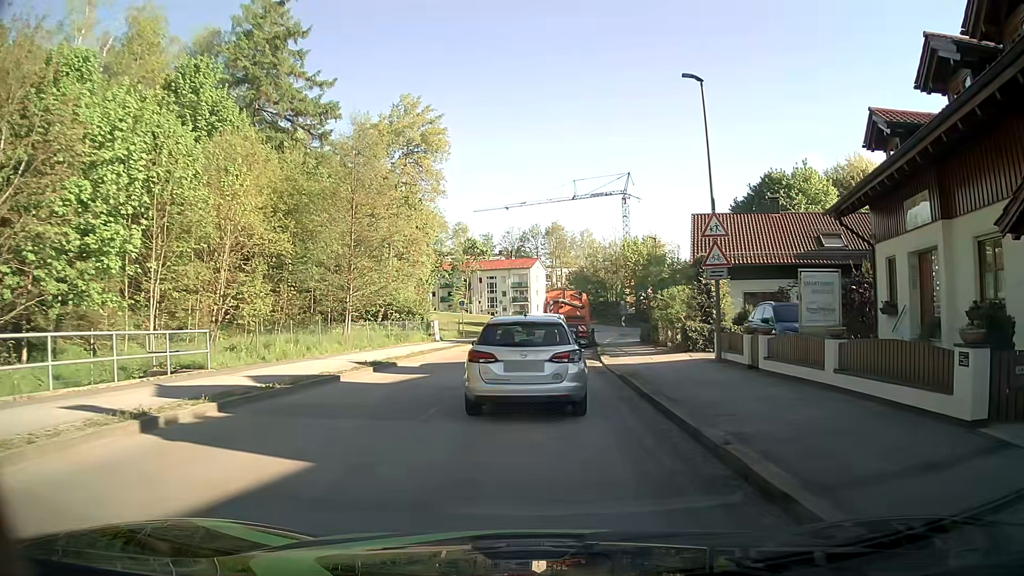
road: unclassified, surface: asphalt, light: Day
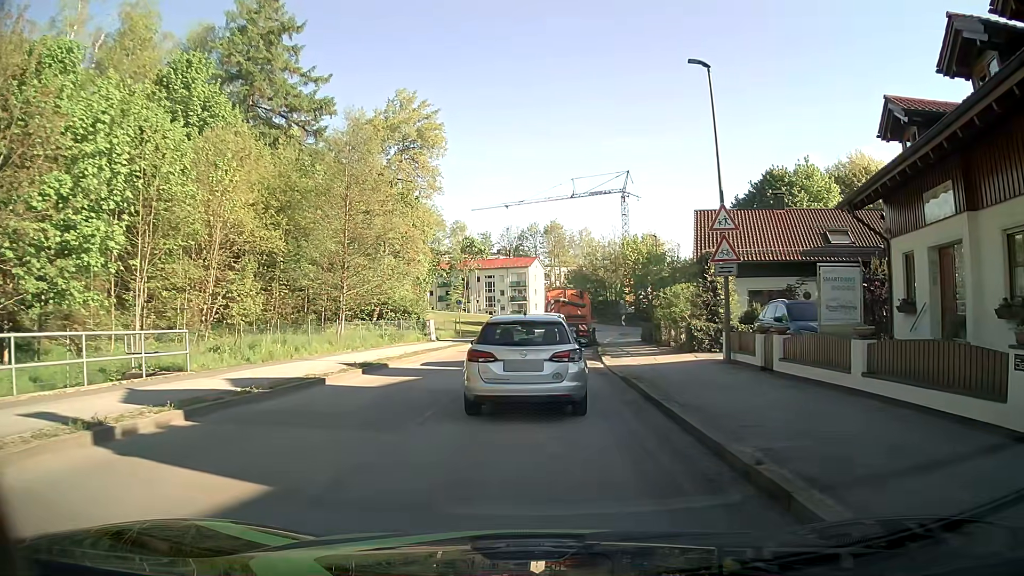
(0.0, +1.1) m; +2°
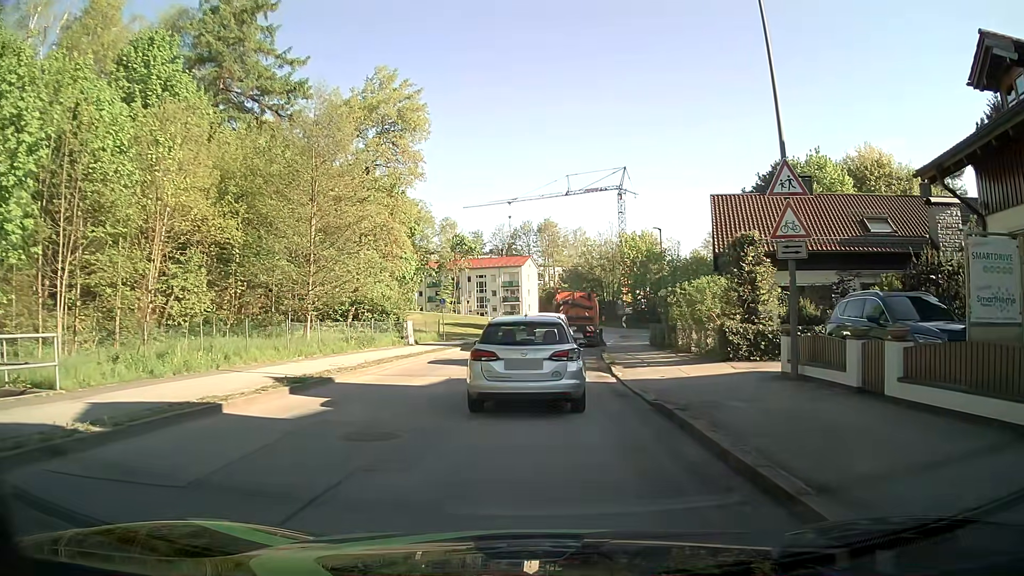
(-0.1, +5.0) m; -1°
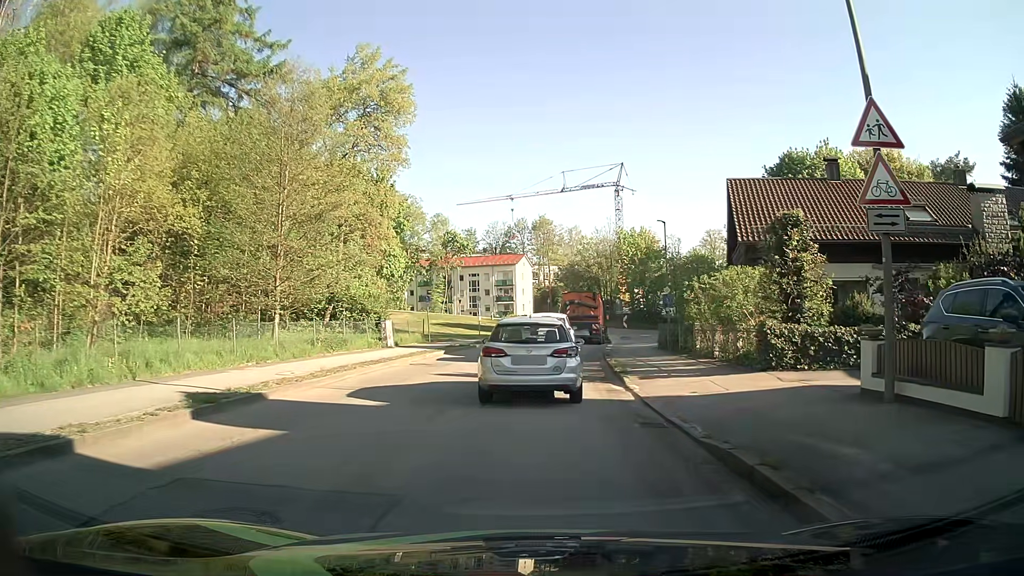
(0.0, +3.9) m; +2°
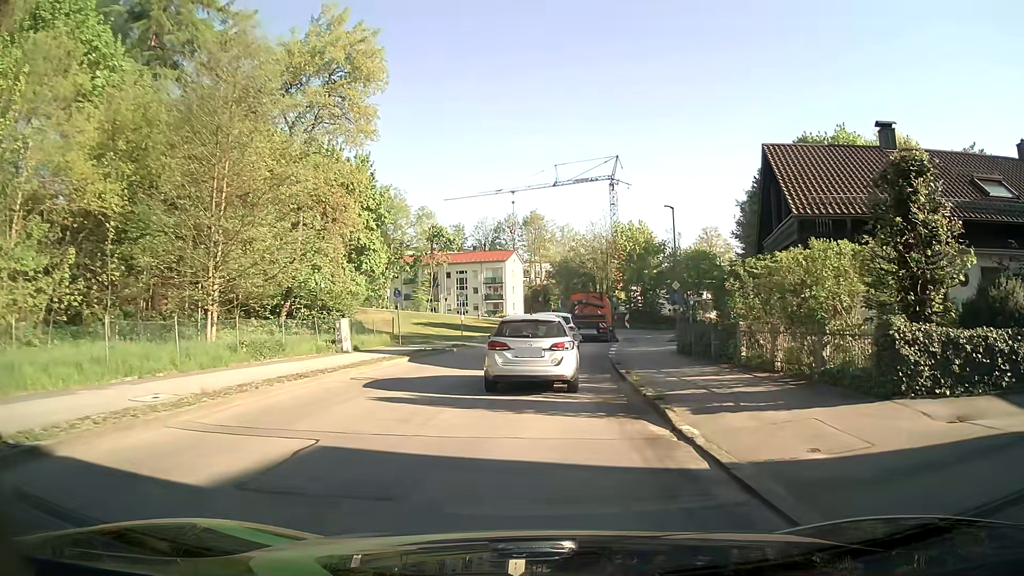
(-0.2, +6.1) m; -1°
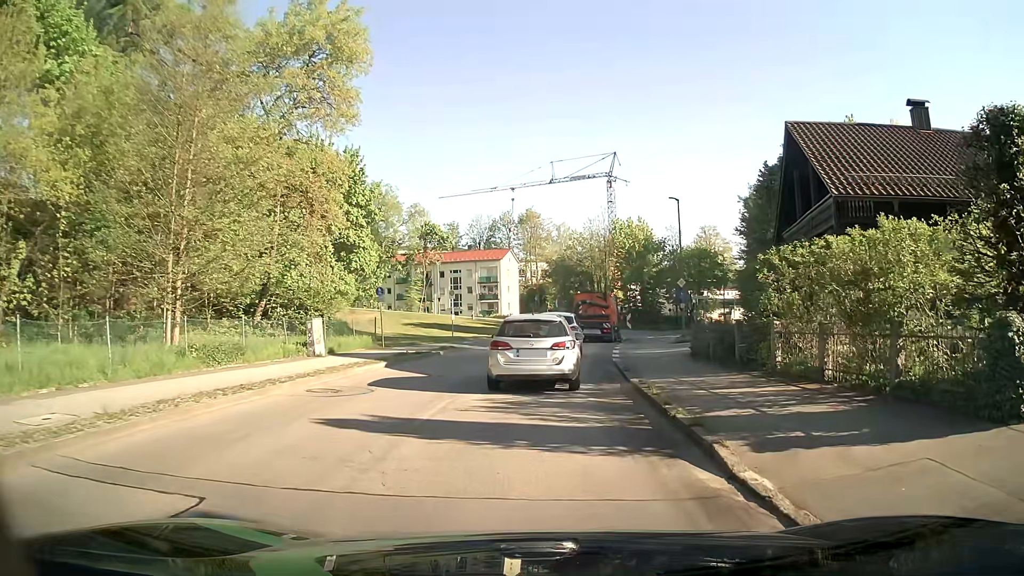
(0.0, +2.9) m; -1°
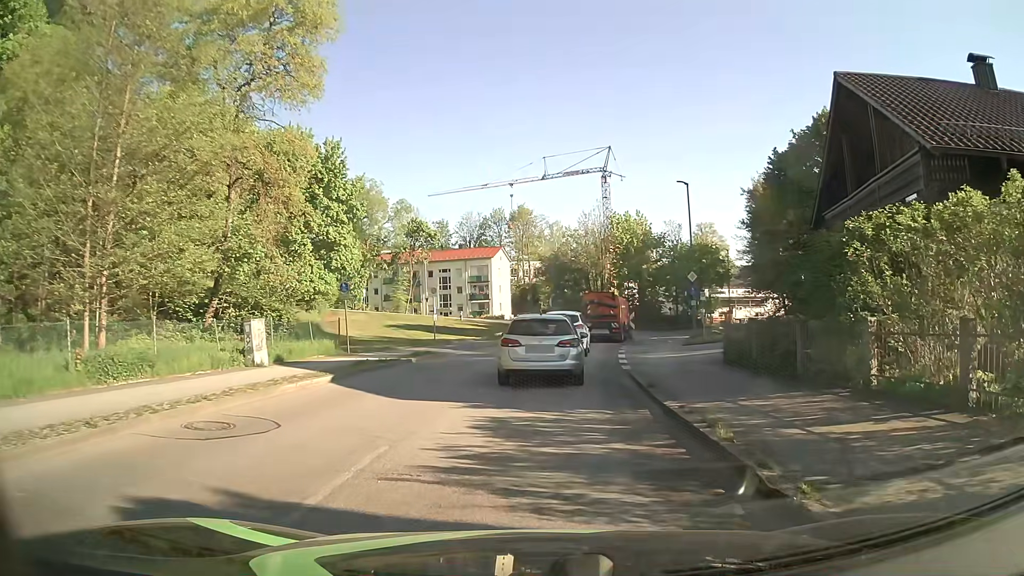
(+0.1, +4.6) m; -1°
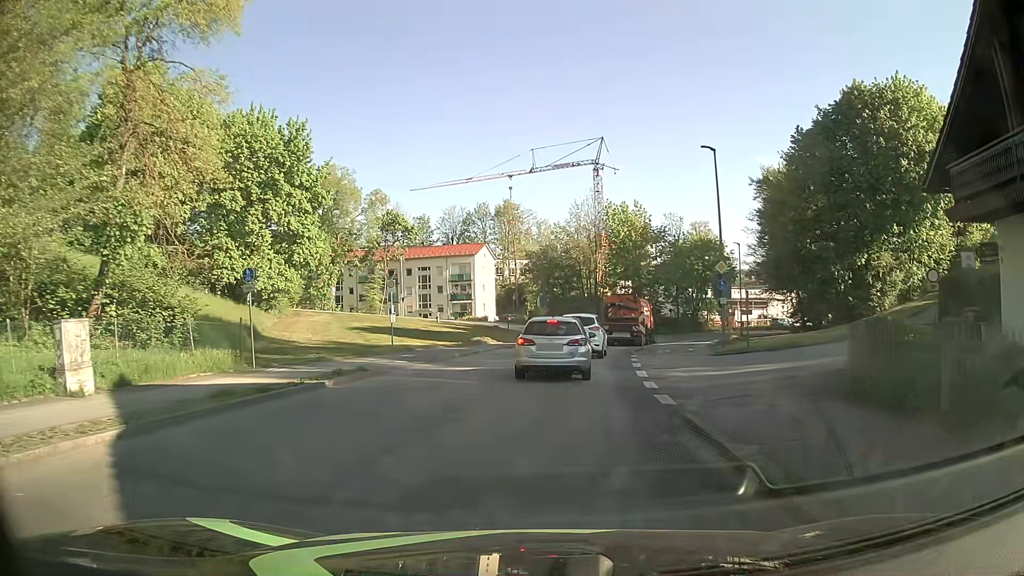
(+0.3, +7.9) m; +3°
